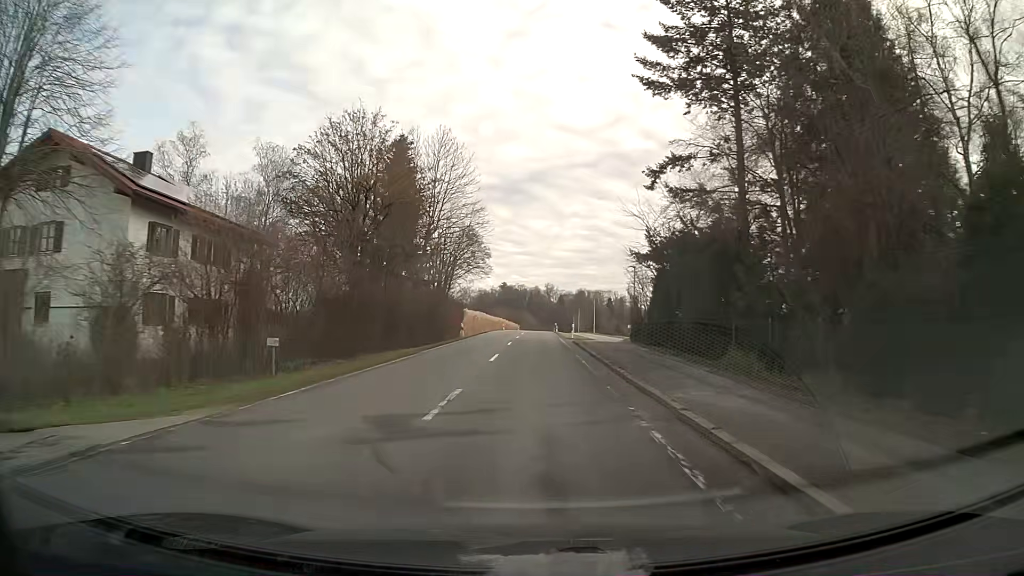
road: secondary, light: Day
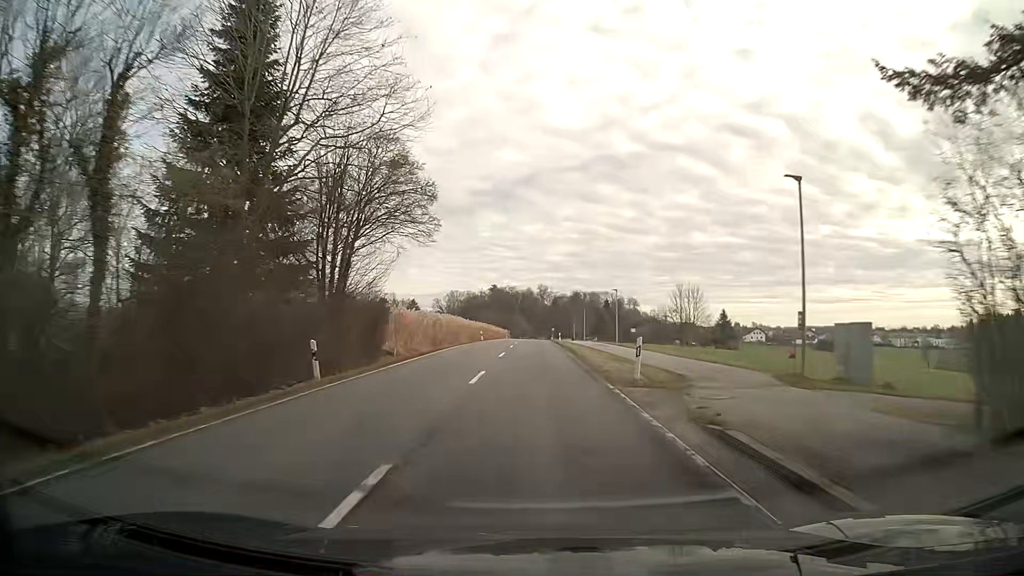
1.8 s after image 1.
(+0.2, +31.2) m; +1°
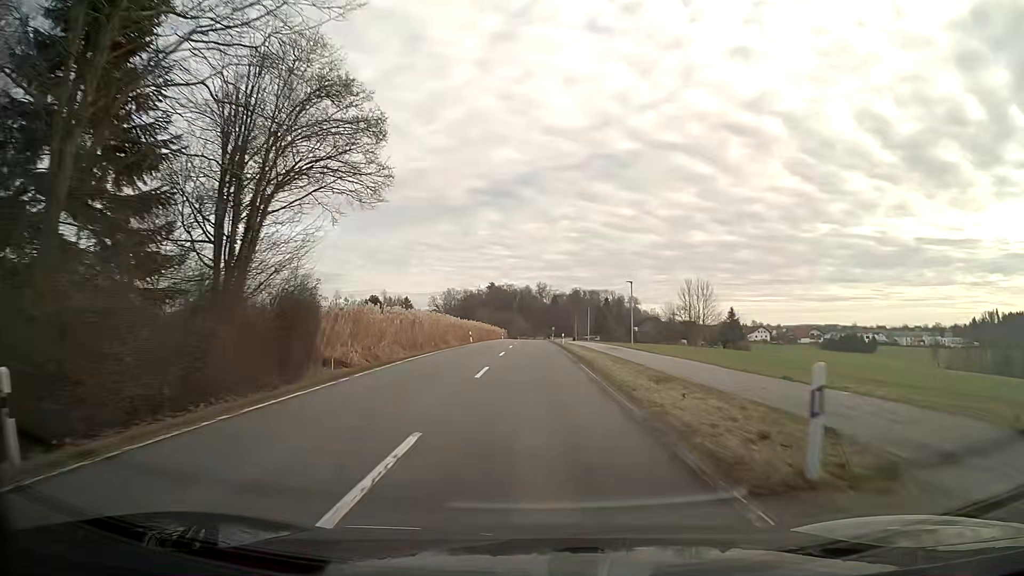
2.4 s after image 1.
(0.0, +10.4) m; 0°
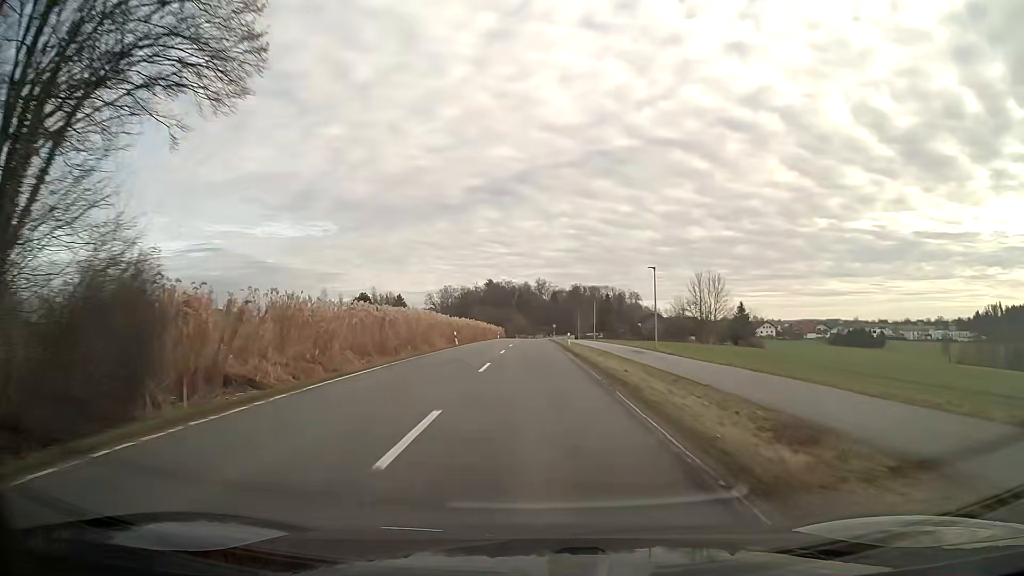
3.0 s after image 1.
(0.0, +10.4) m; 0°
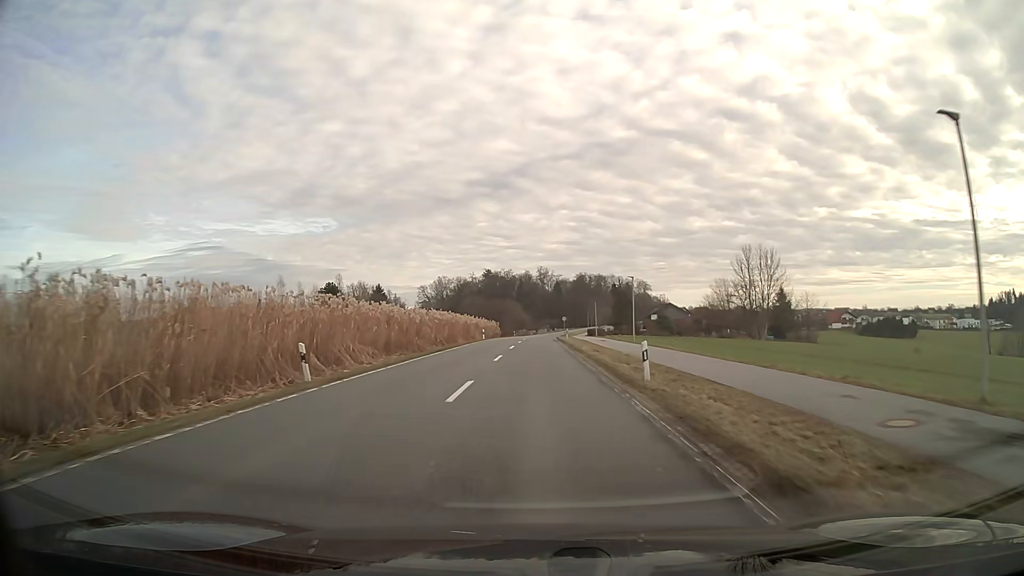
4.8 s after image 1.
(-0.1, +31.5) m; 0°
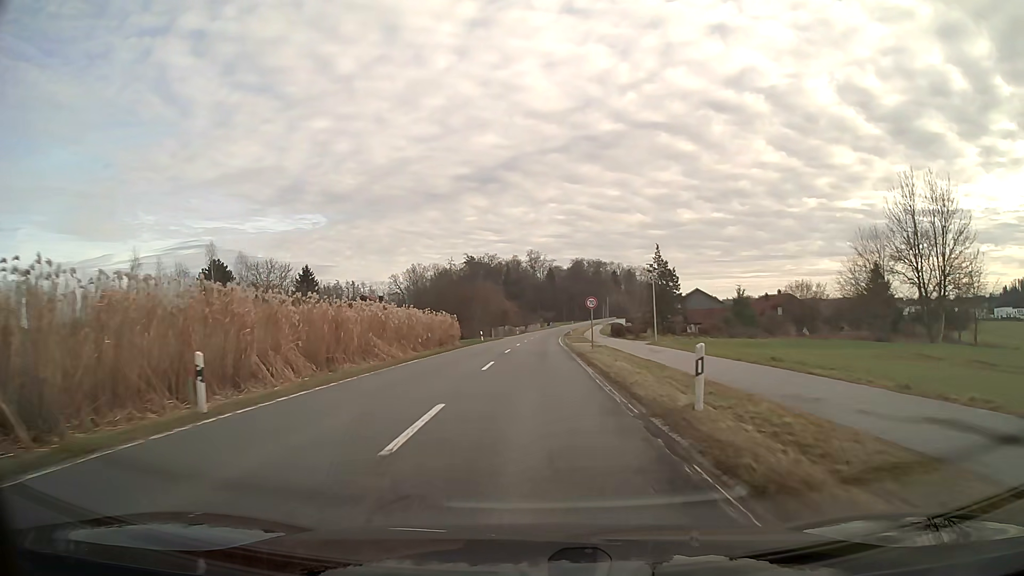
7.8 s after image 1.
(+0.4, +53.2) m; +1°
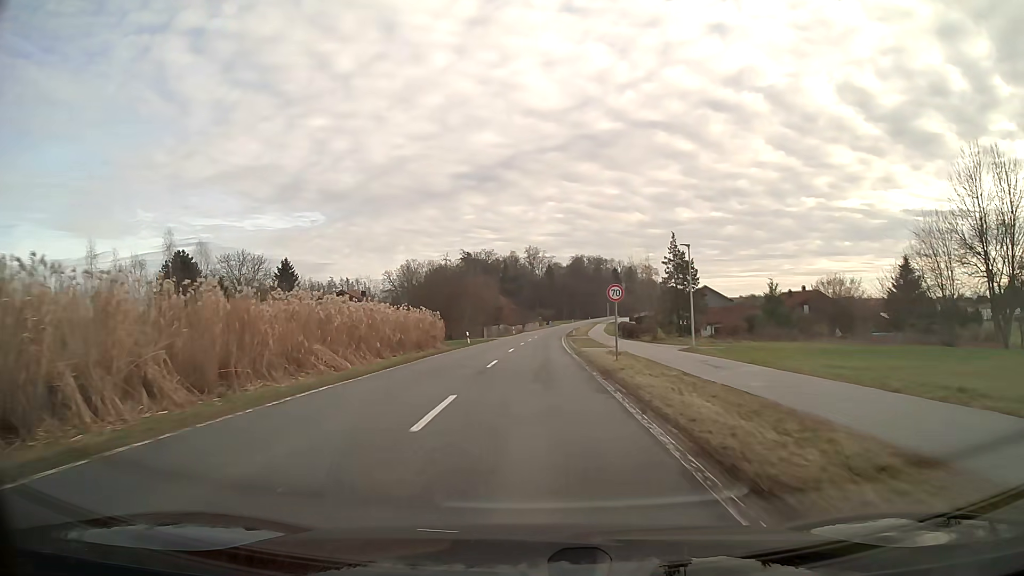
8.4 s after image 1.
(0.0, +10.8) m; 0°
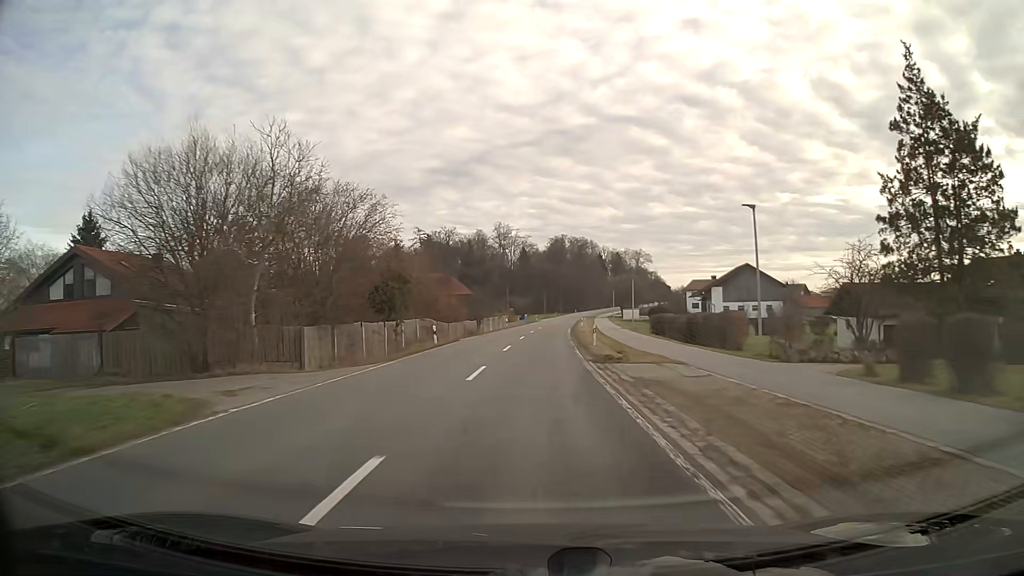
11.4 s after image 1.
(+1.1, +54.7) m; +2°
